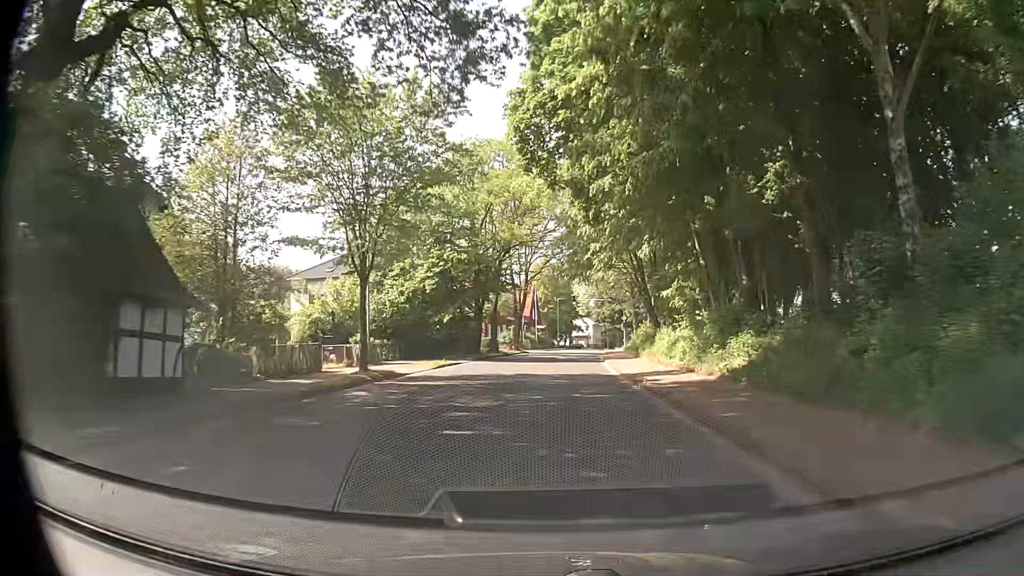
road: tertiary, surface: asphalt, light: Day
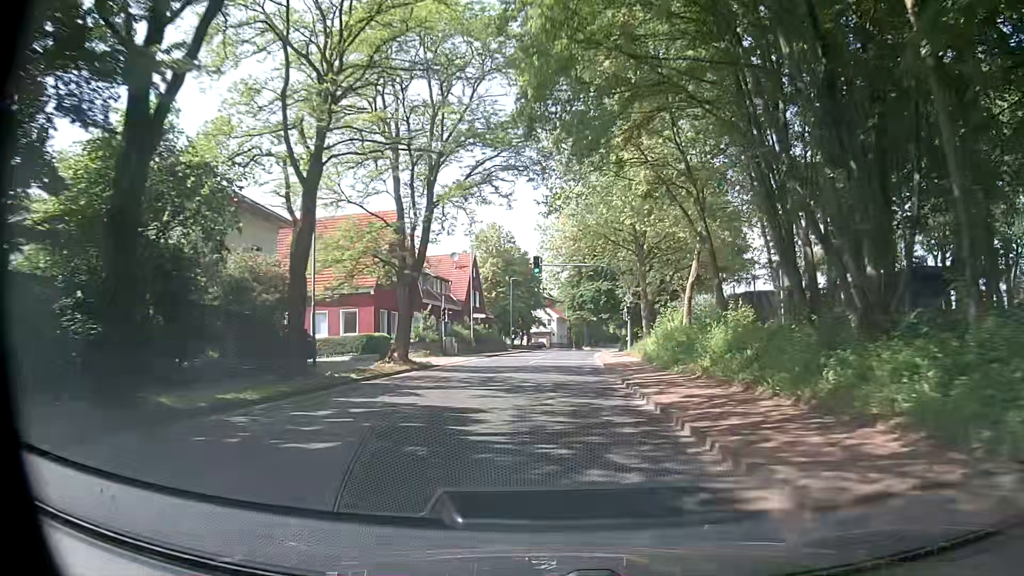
(+1.0, +36.9) m; +4°
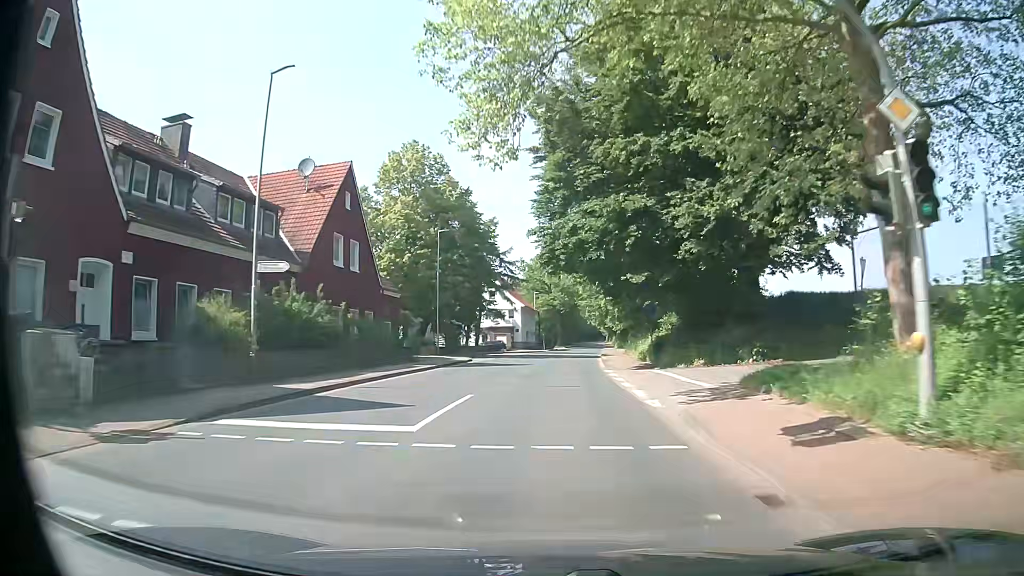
(+0.6, +37.2) m; +2°
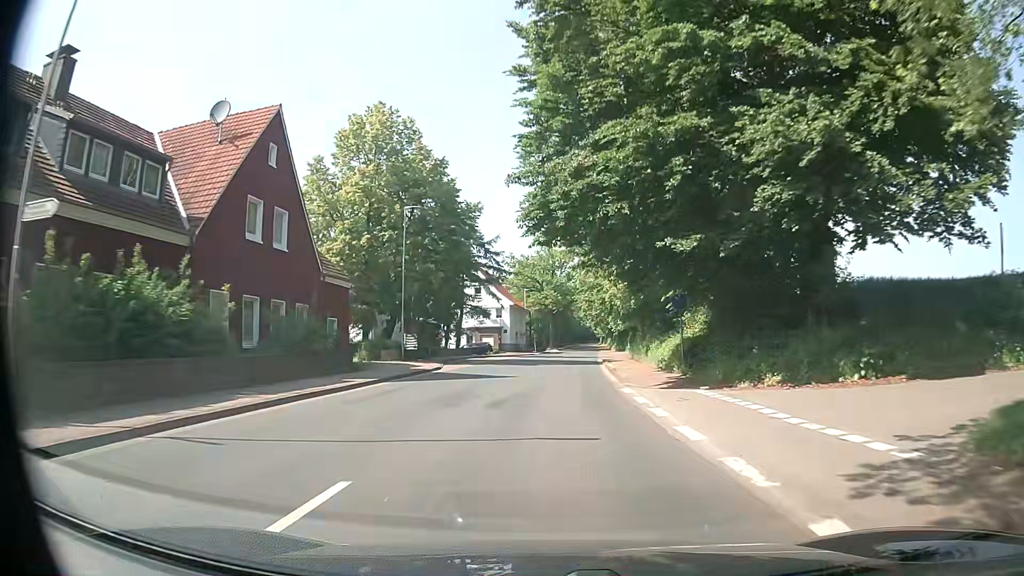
(0.0, +9.3) m; 0°
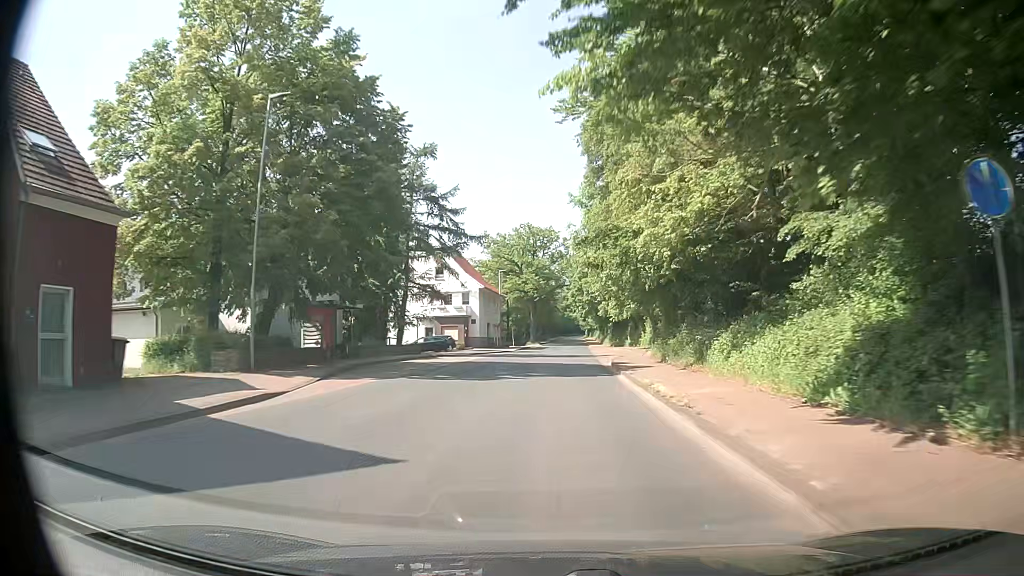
(+0.3, +18.6) m; +1°
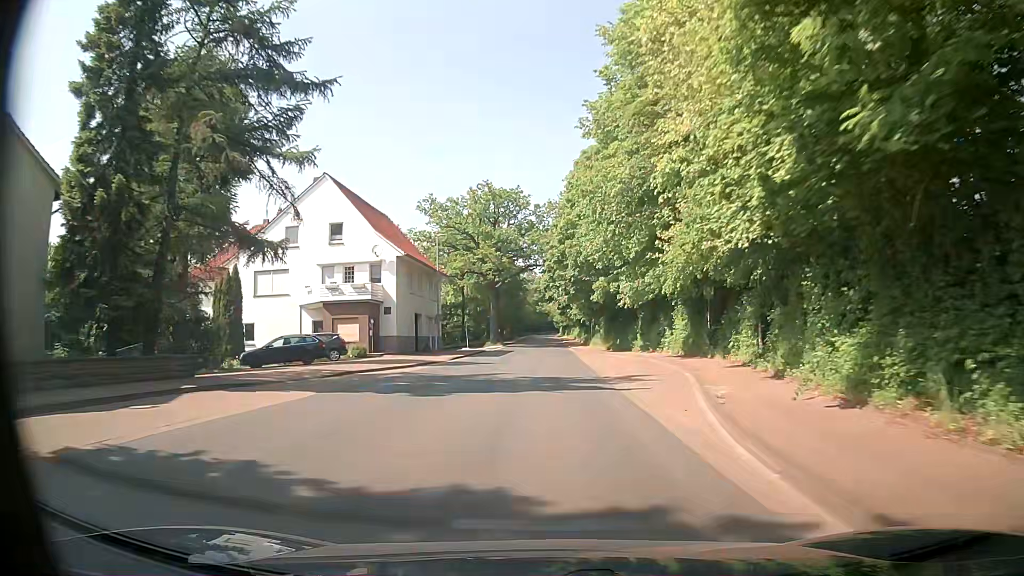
(+0.9, +27.7) m; +3°
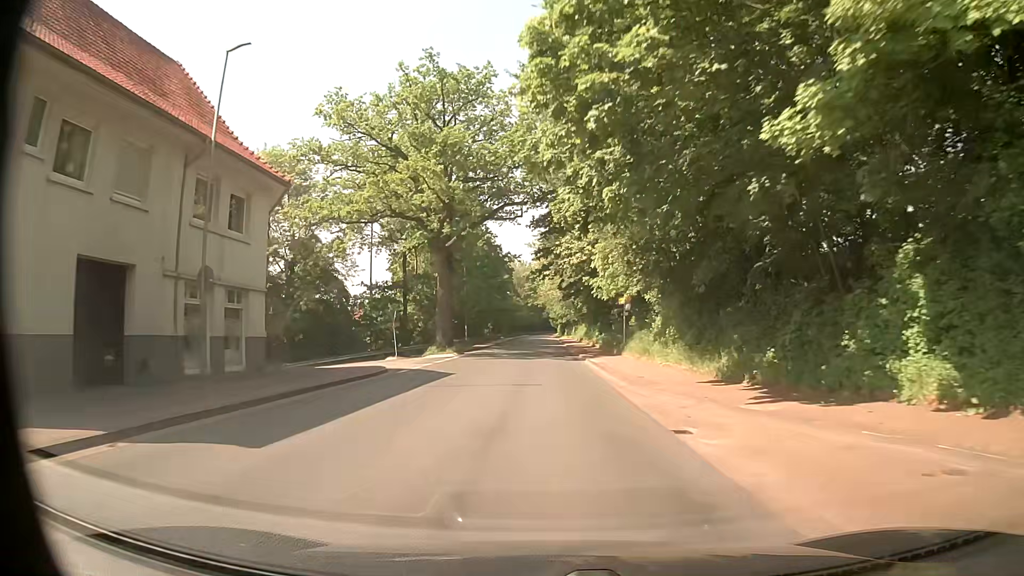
(+0.2, +36.4) m; +1°
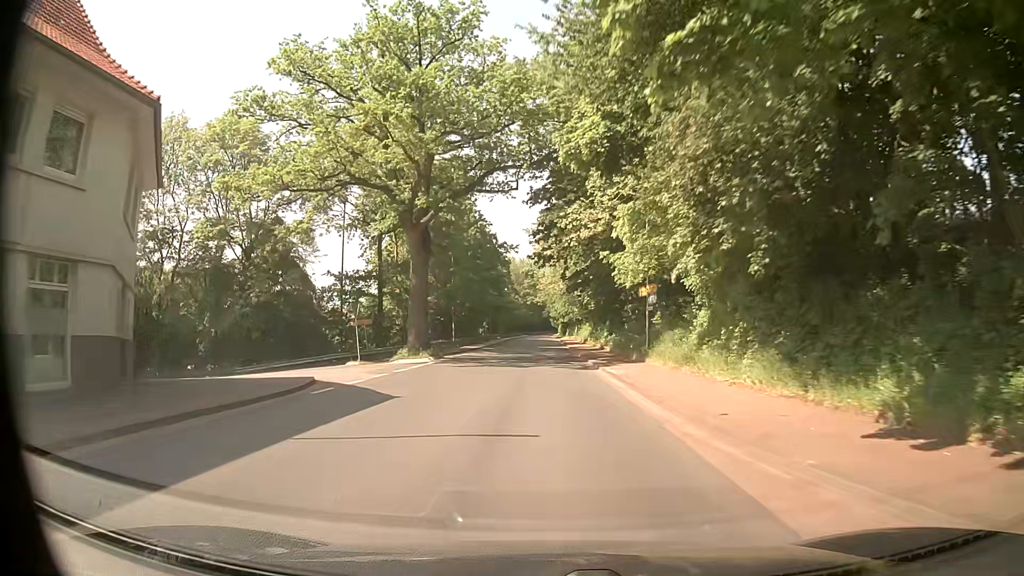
(0.0, +9.1) m; 0°
(0, +10) (0, +20) (0, +30) (0, +40) (0, +50) (0, +60) (0, +70) (0, +80) (0, +90) (0, +100) m
